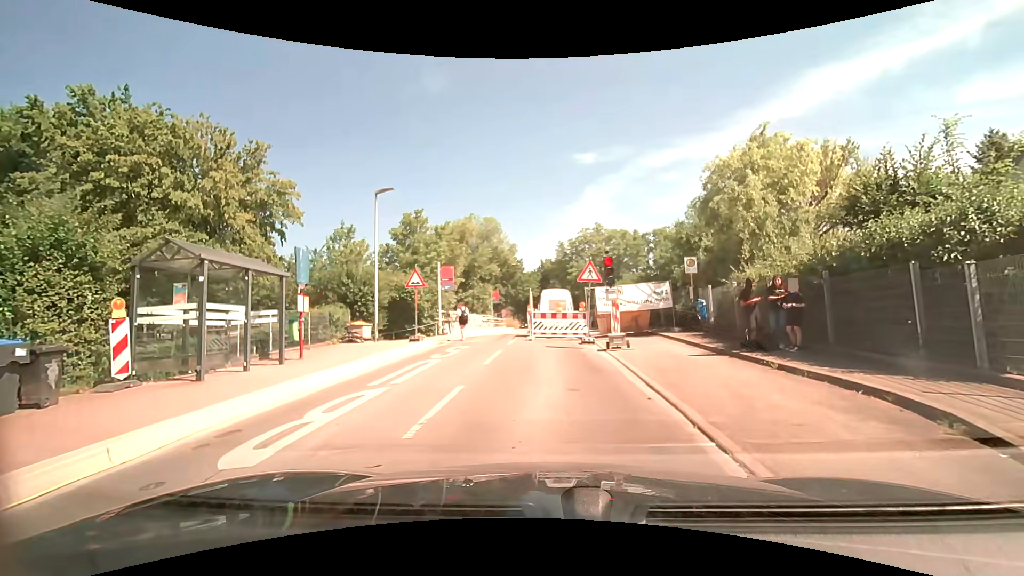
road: unclassified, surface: asphalt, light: Day
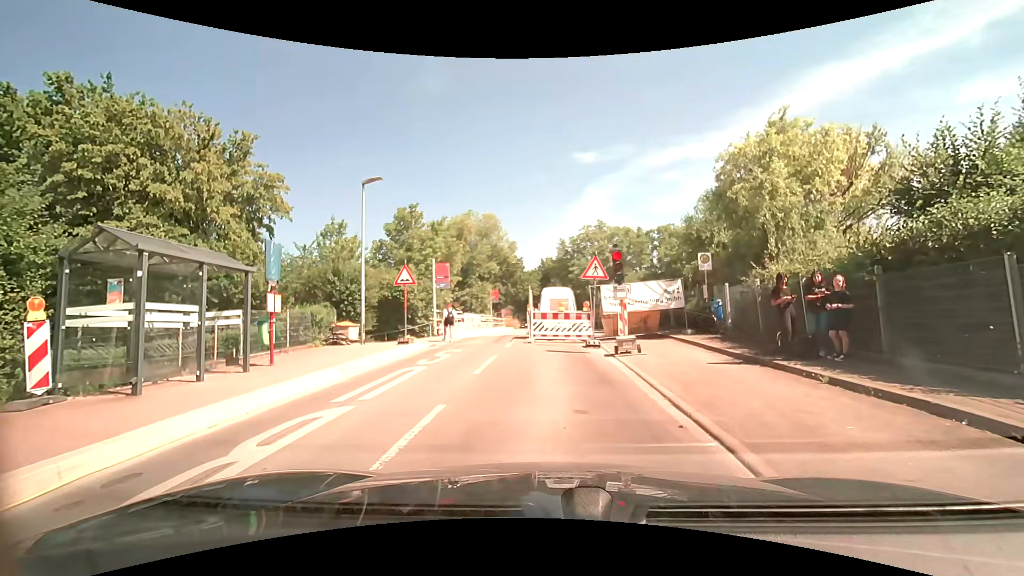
(0.0, +1.5) m; -1°
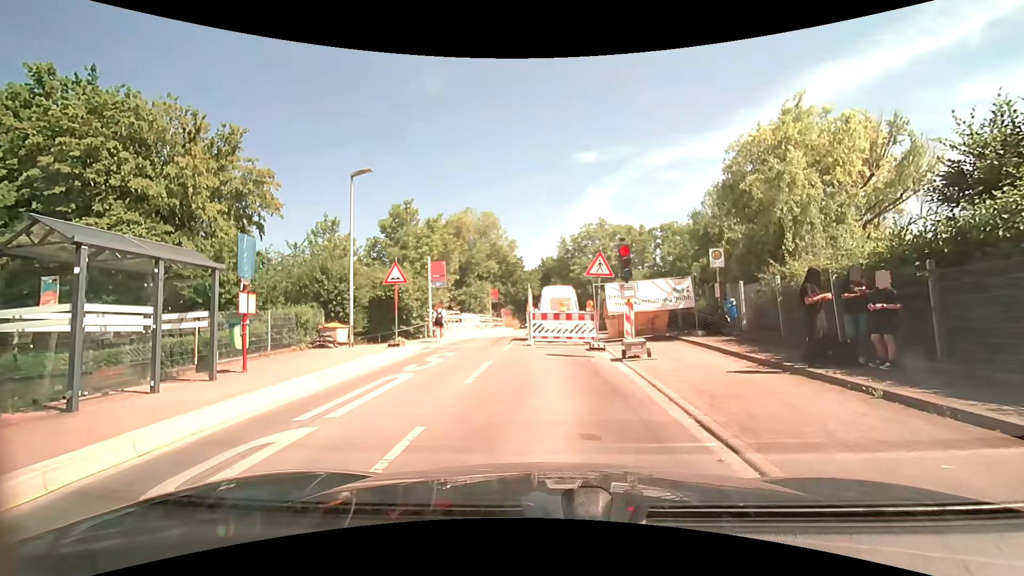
(0.0, +1.1) m; +1°
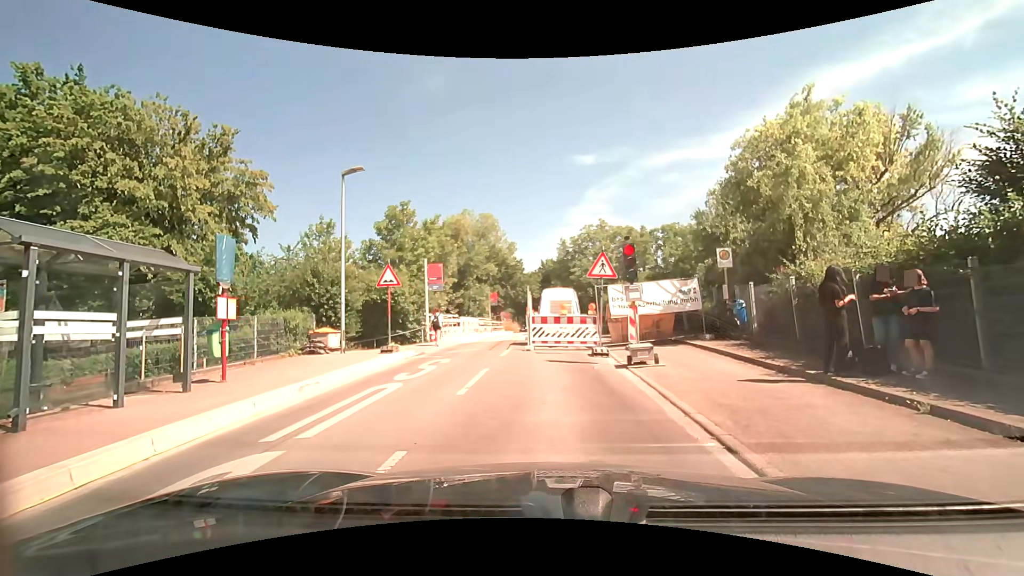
(0.0, +0.7) m; 0°
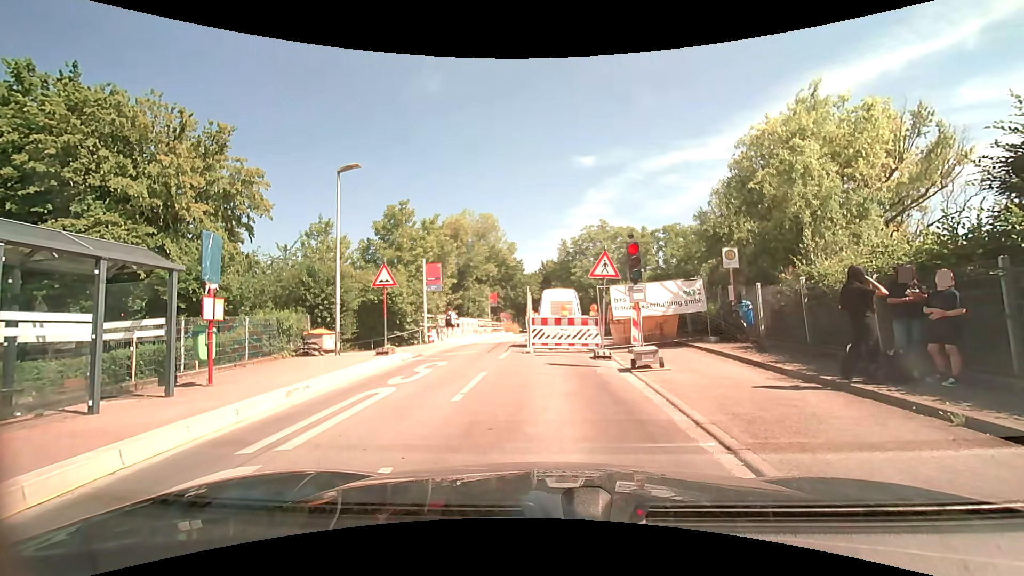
(0.0, +0.5) m; 0°
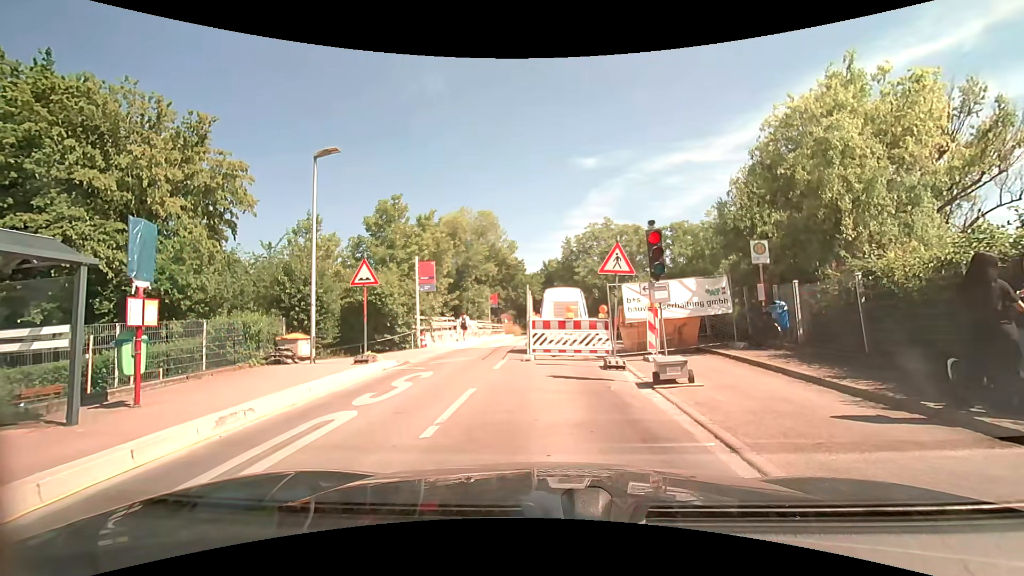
(0.0, +1.9) m; 0°
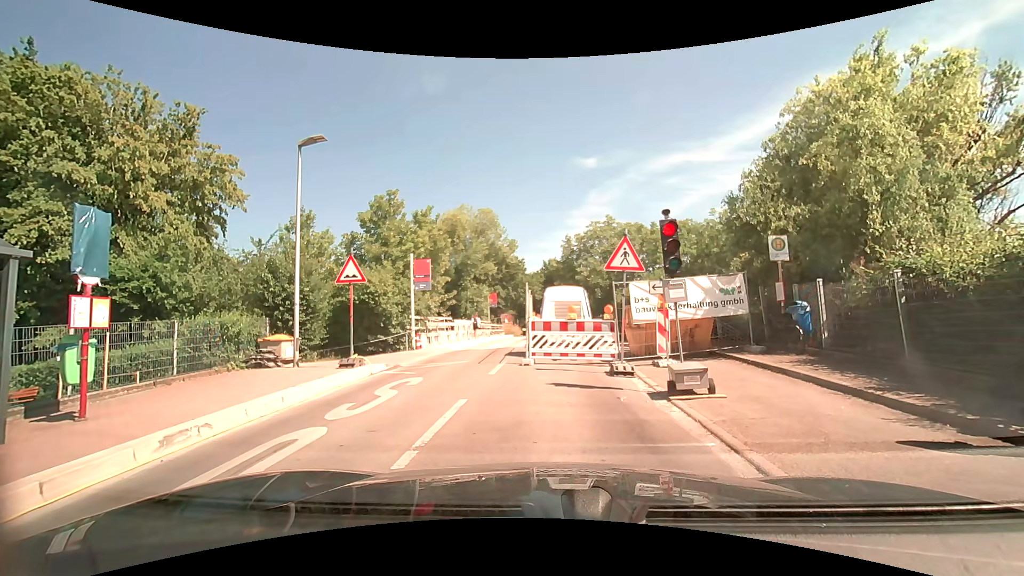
(0.0, +1.0) m; 0°
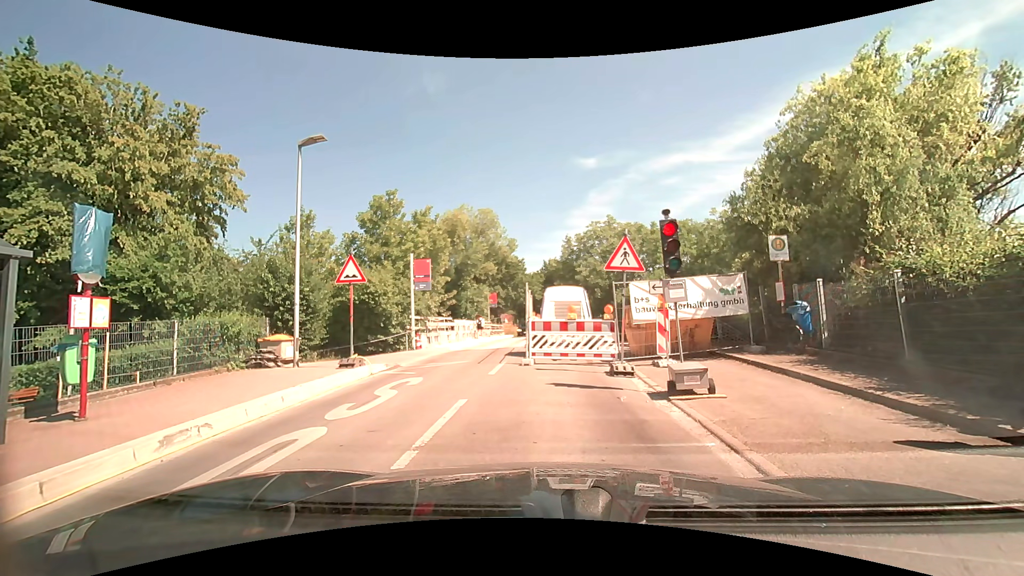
(0.0, 0.0) m; 0°
